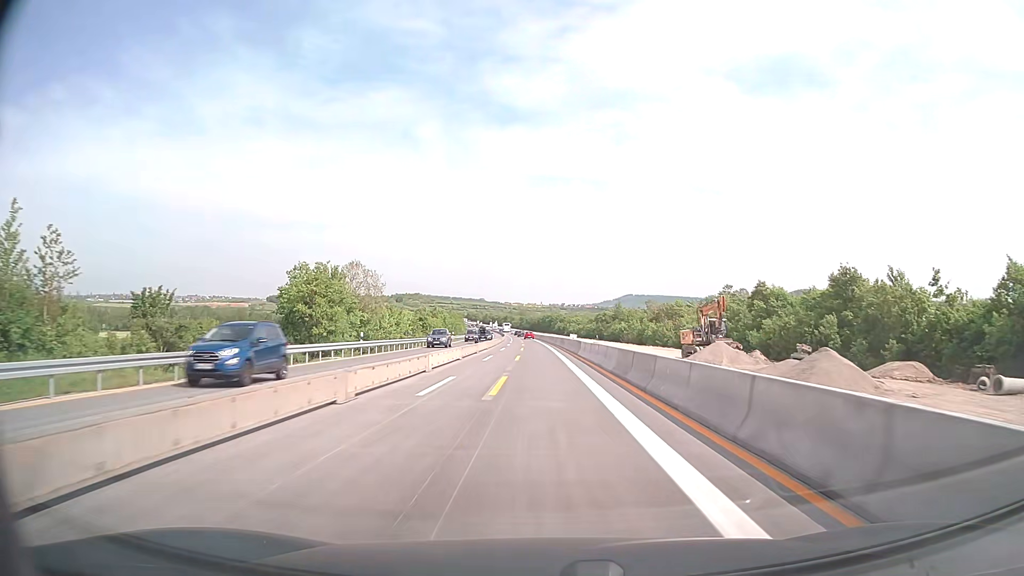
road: motorway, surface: concrete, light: Day
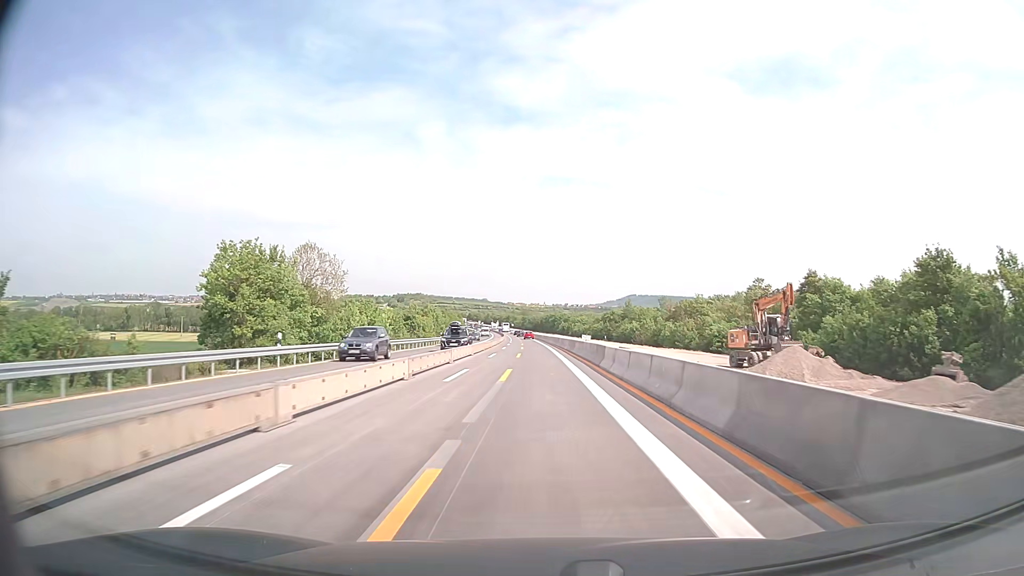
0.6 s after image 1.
(0.0, +13.6) m; 0°
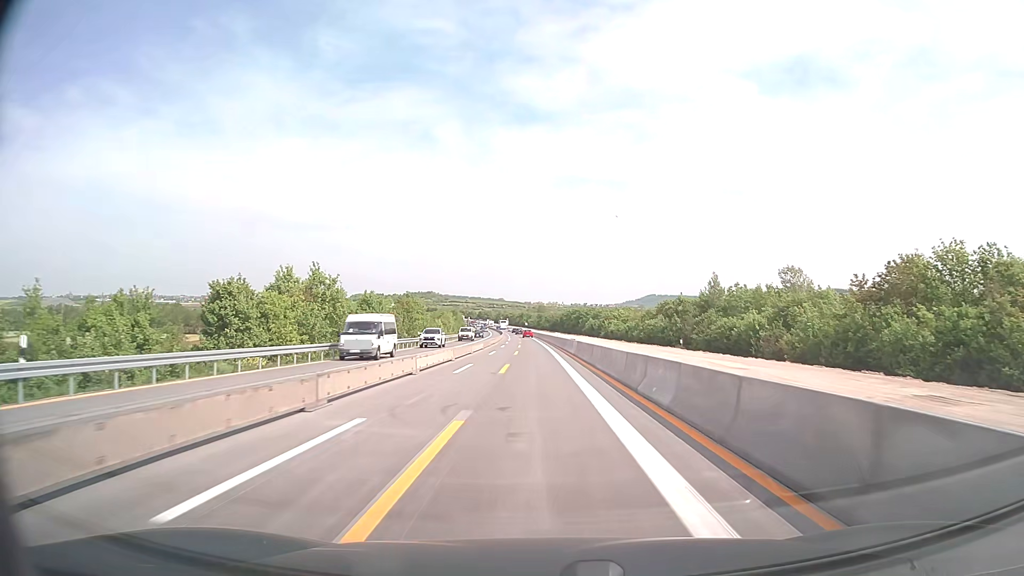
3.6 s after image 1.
(-0.8, +67.8) m; -1°
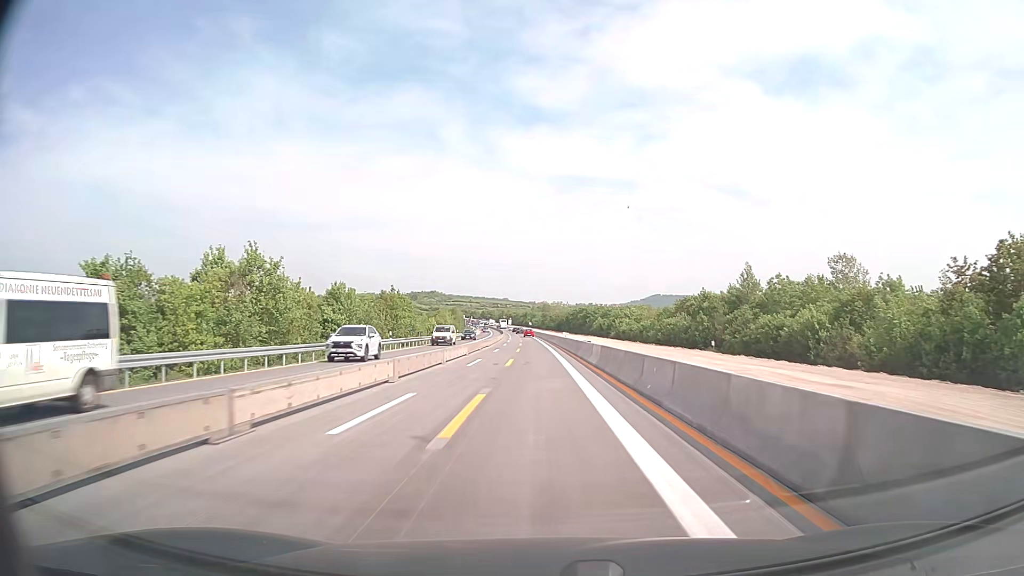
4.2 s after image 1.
(0.0, +13.5) m; 0°
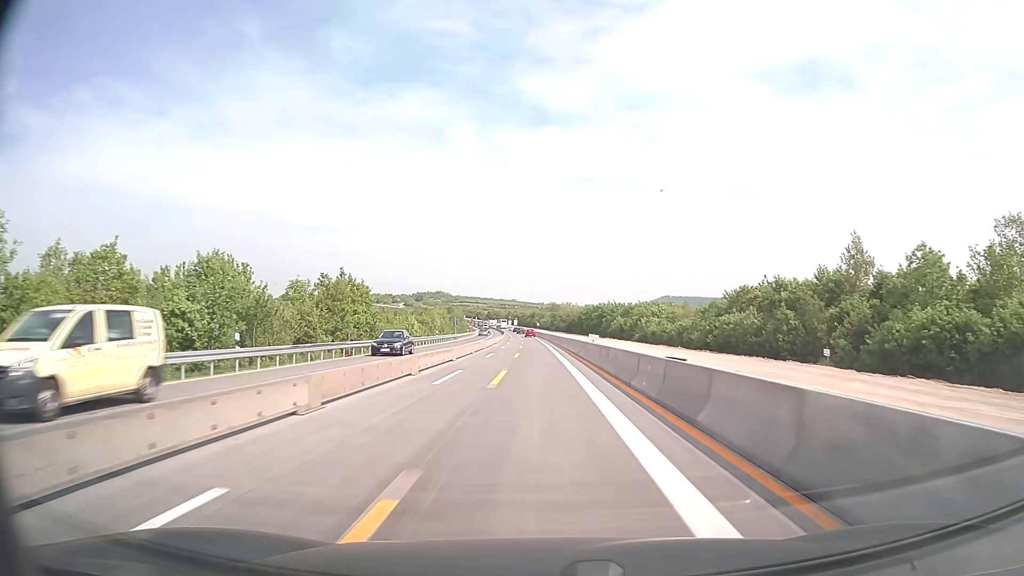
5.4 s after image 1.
(-0.2, +27.1) m; -1°
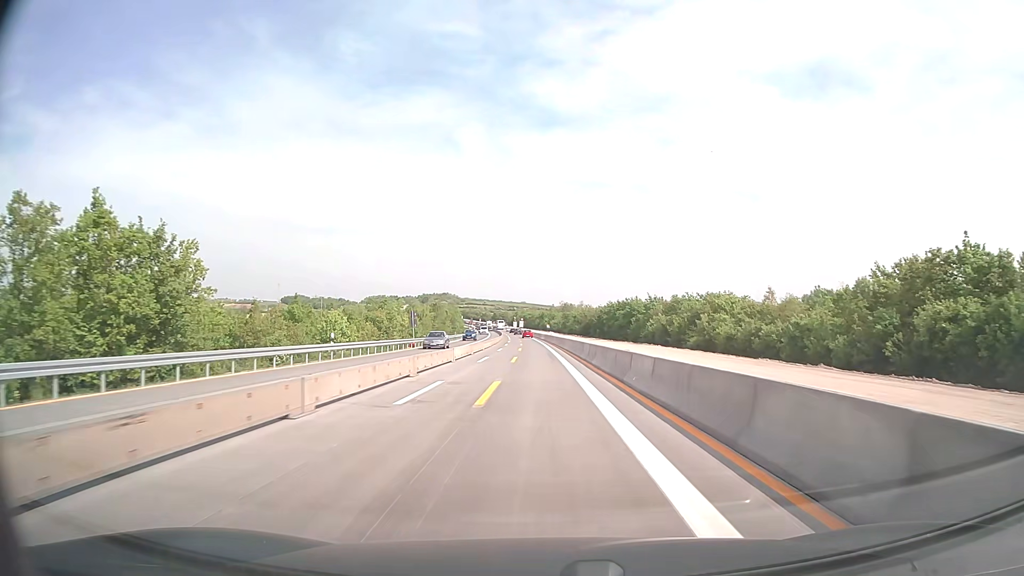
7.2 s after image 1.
(-0.3, +40.5) m; -1°
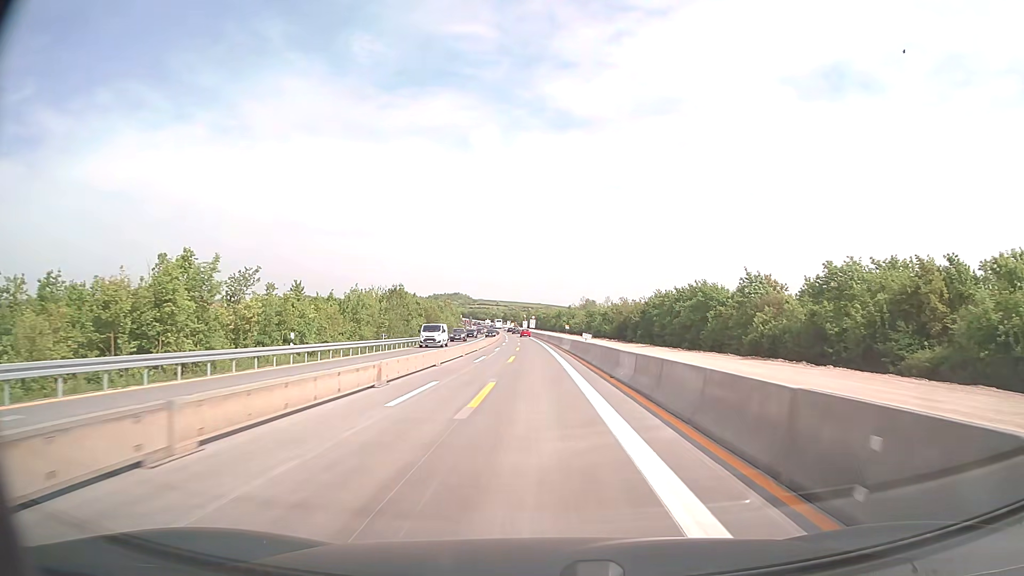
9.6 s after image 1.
(-0.5, +54.1) m; -1°
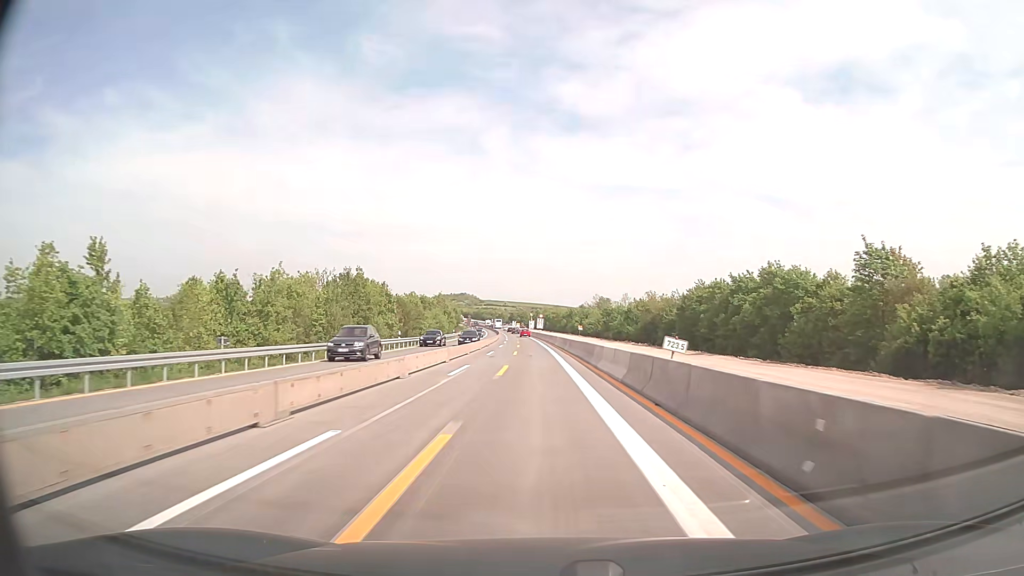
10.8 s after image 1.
(-0.2, +27.0) m; -1°
(0, +10) (0, +20) (0, +30) (0, +40) (-1, +50) (-1, +60) (-1, +70) (-2, +80) (-2, +90) (-3, +100) m
